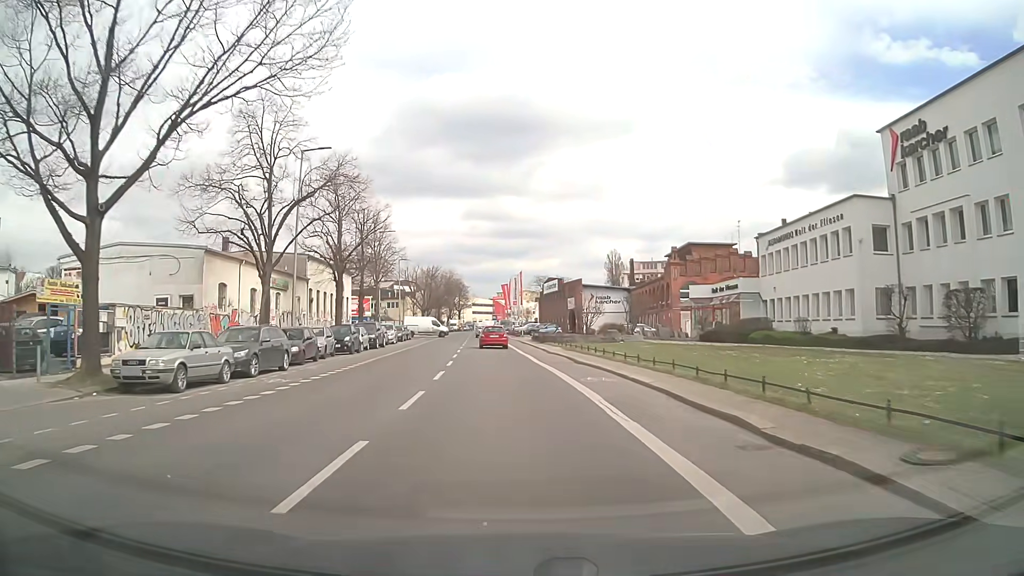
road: tertiary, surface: asphalt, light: Day
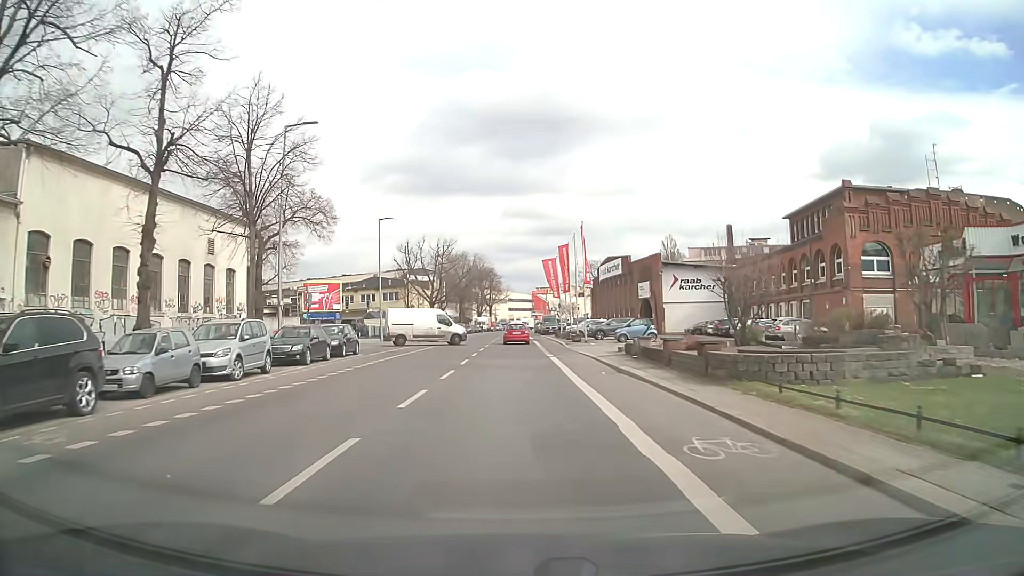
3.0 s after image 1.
(-1.0, +36.1) m; -3°
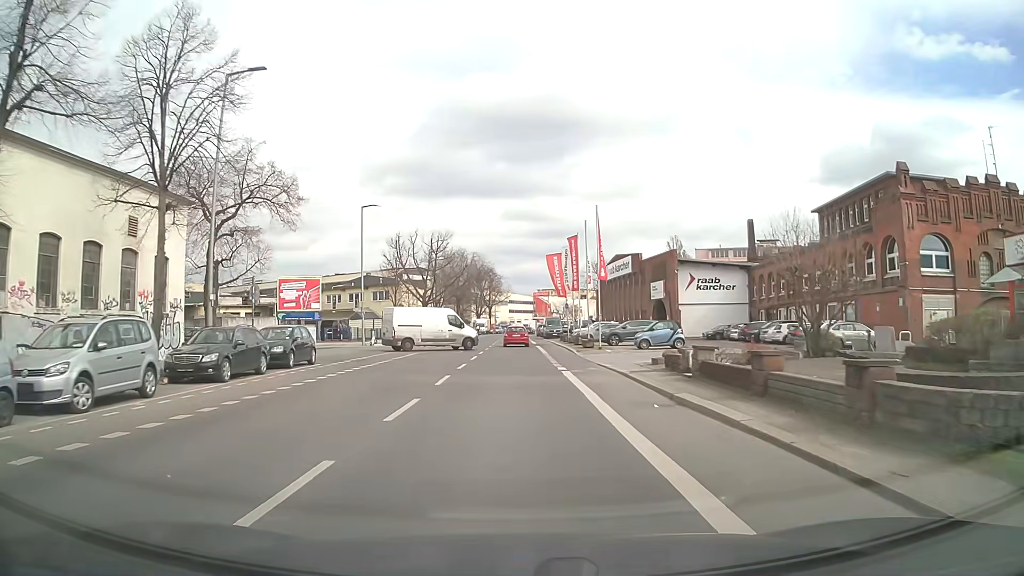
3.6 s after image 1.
(0.0, +7.2) m; 0°
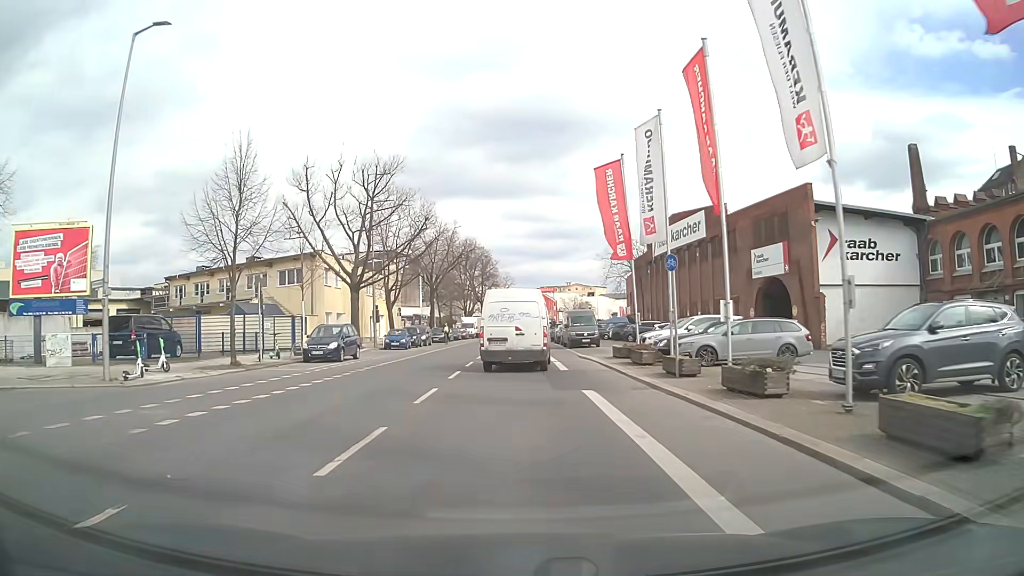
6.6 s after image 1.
(0.0, +33.4) m; 0°
(0, +10) (0, +20) (0, +30) (0, +40) (0, +50) (+1, +60) (+1, +70) (+1, +80) (+2, +90) (+3, +100) m
